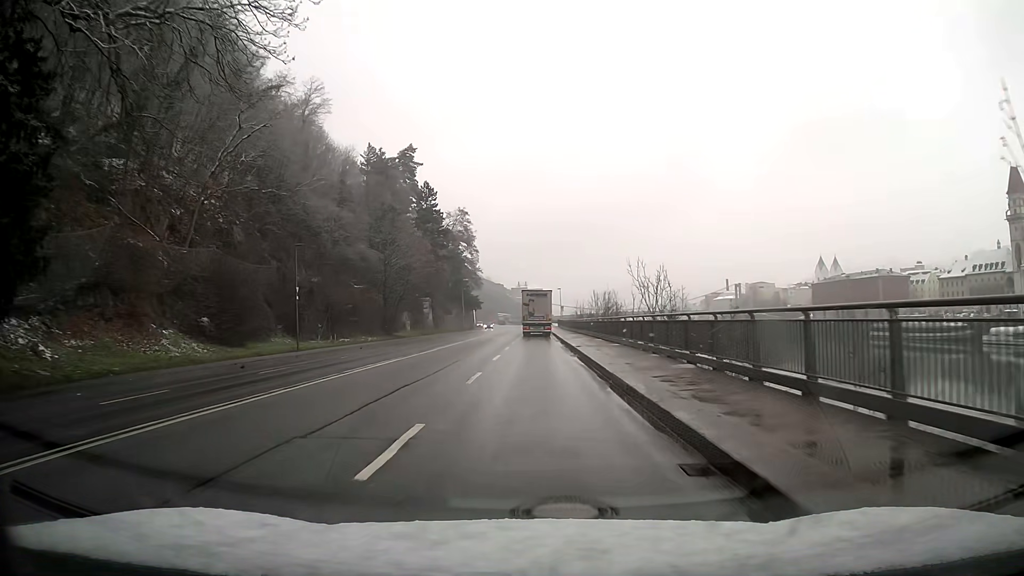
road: primary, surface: asphalt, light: Day
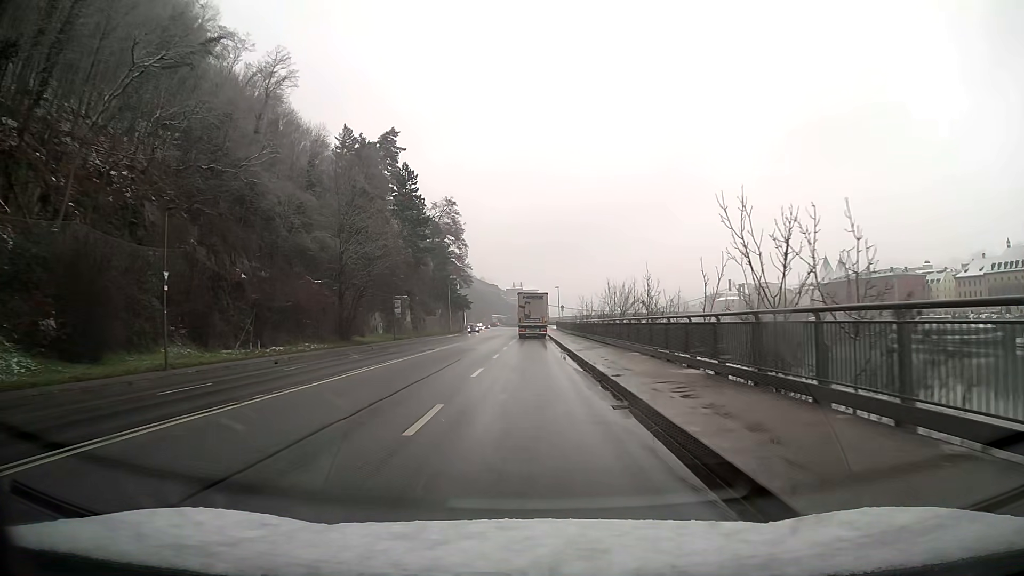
(+0.1, +15.3) m; 0°
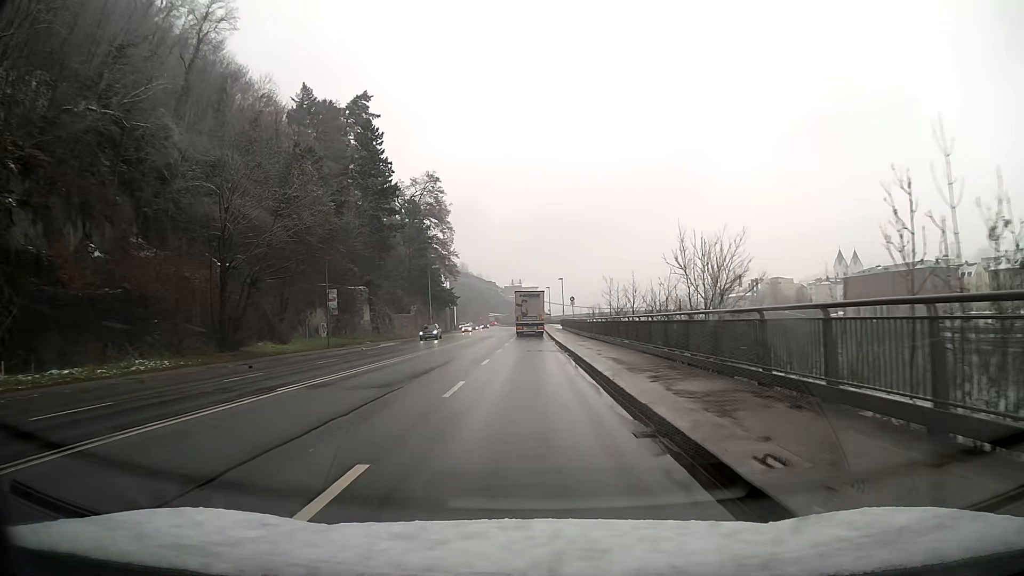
(0.0, +23.0) m; 0°
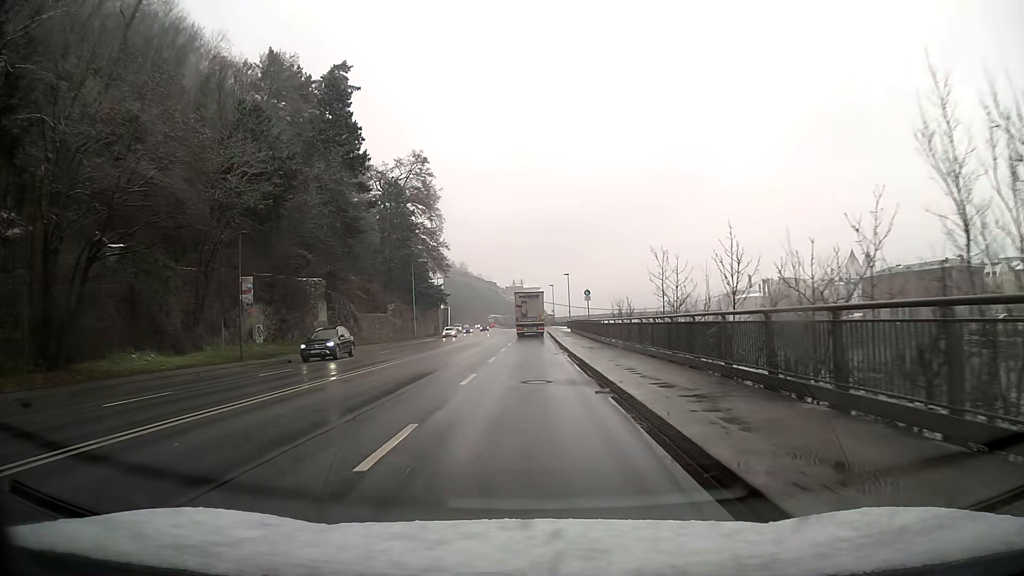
(0.0, +15.3) m; 0°
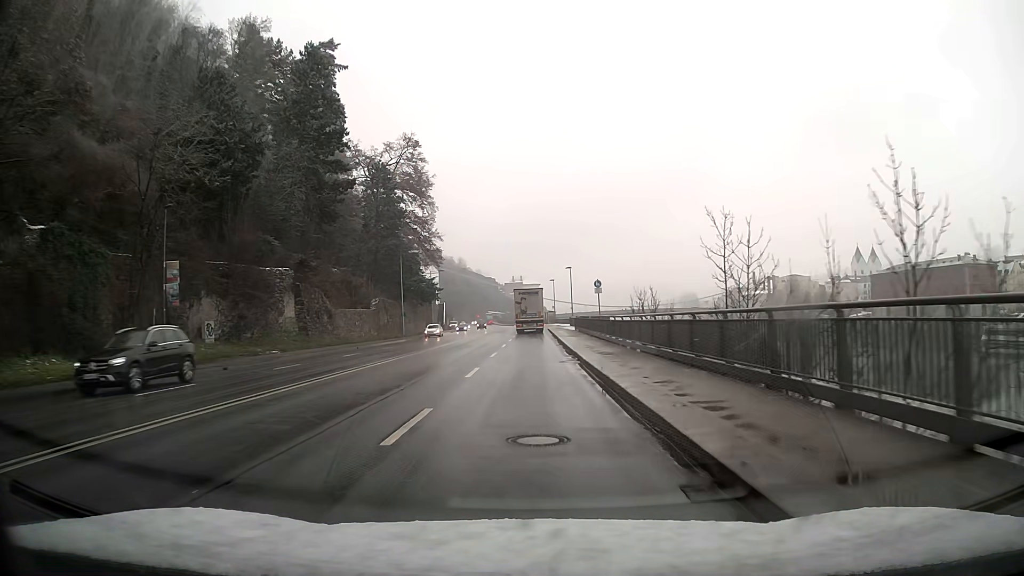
(0.0, +7.7) m; 0°
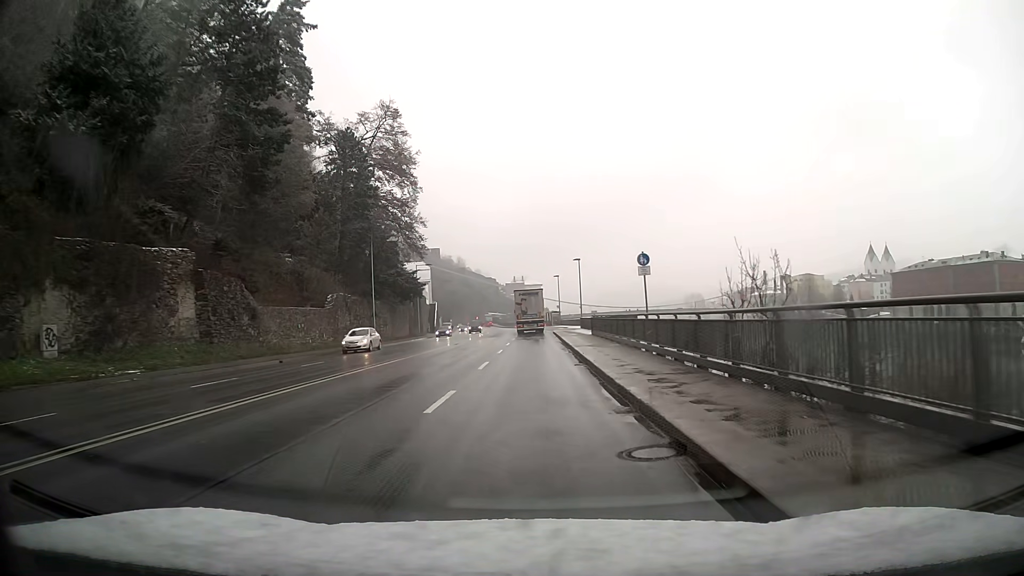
(0.0, +15.3) m; 0°
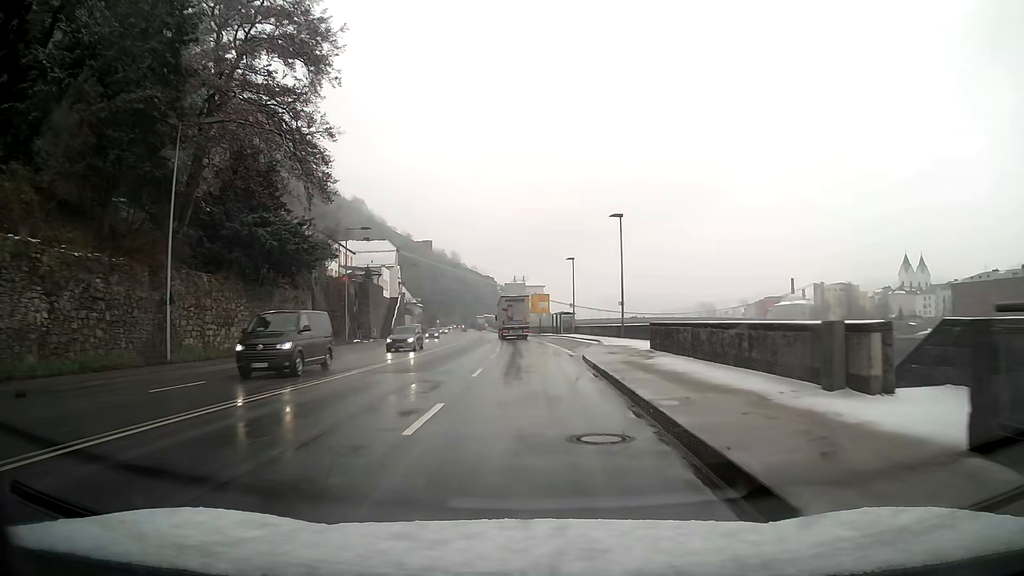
(0.0, +38.1) m; 0°
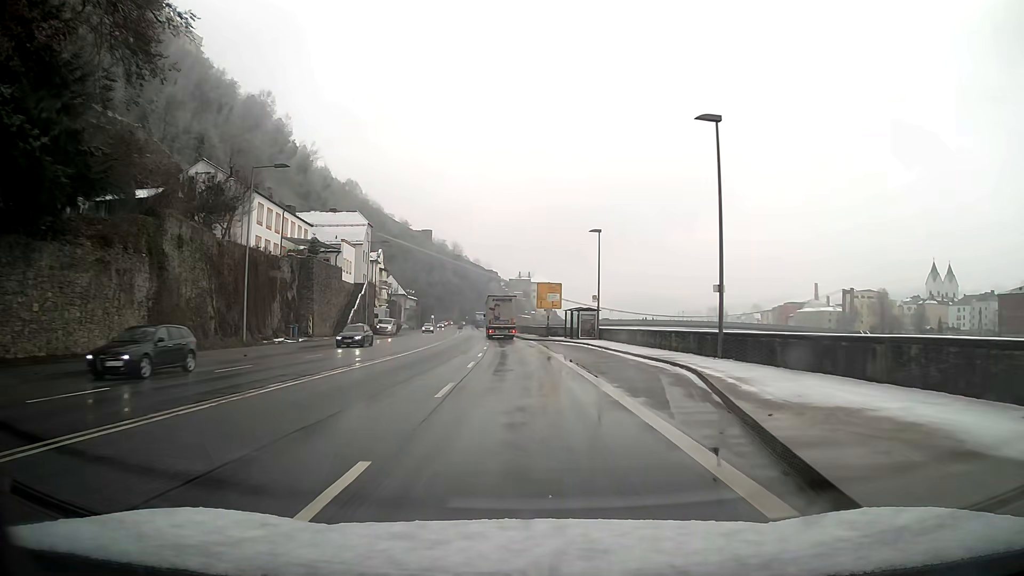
(-0.1, +22.7) m; -1°
(0, +10) (0, +20) (-1, +30) (-1, +40) (-2, +50) (-2, +60) (-3, +70) (-4, +80) (-5, +90) (-6, +100) m
